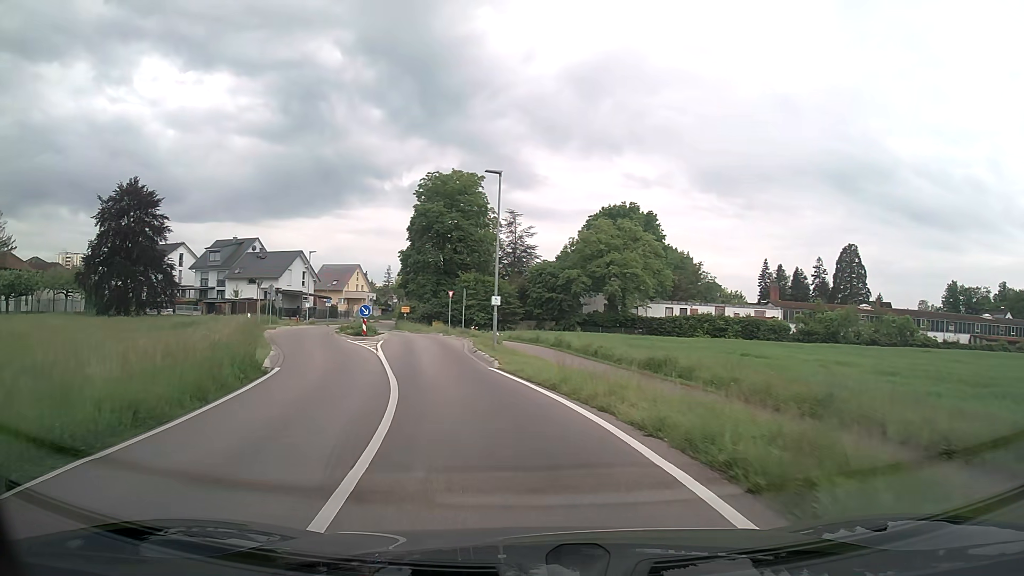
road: tertiary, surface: asphalt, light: Day
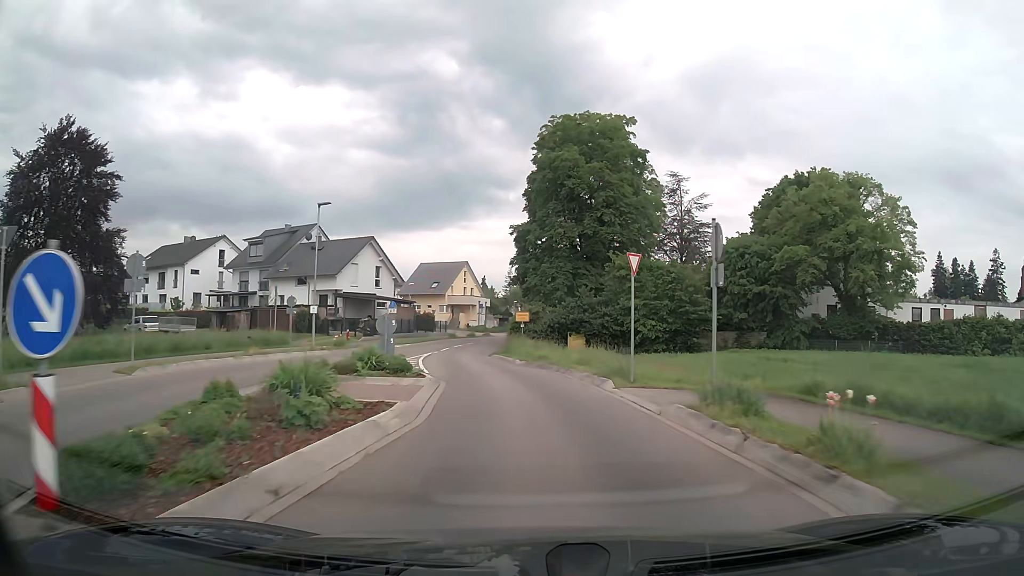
(-4.3, +30.0) m; -11°
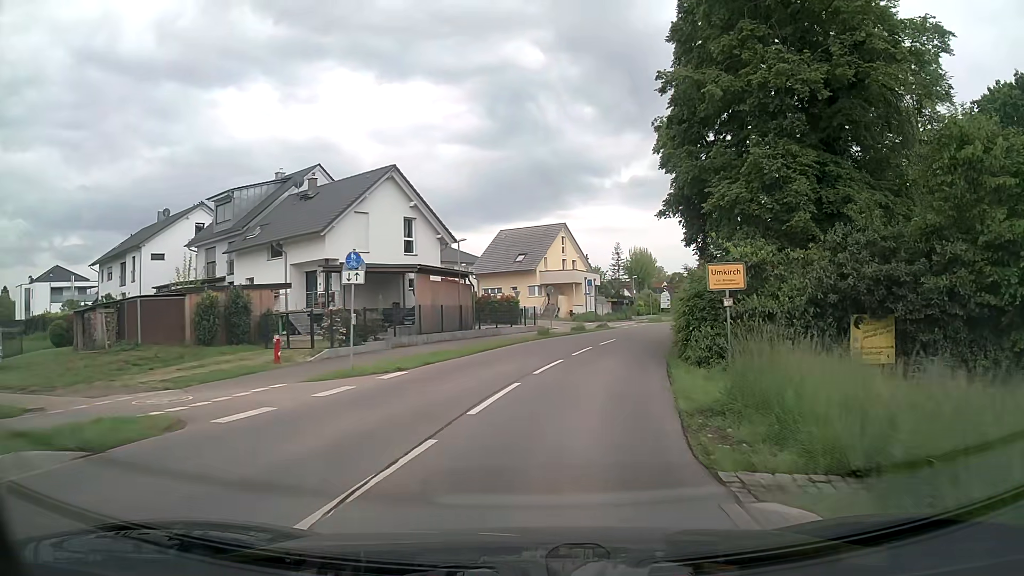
(-2.6, +30.2) m; -8°
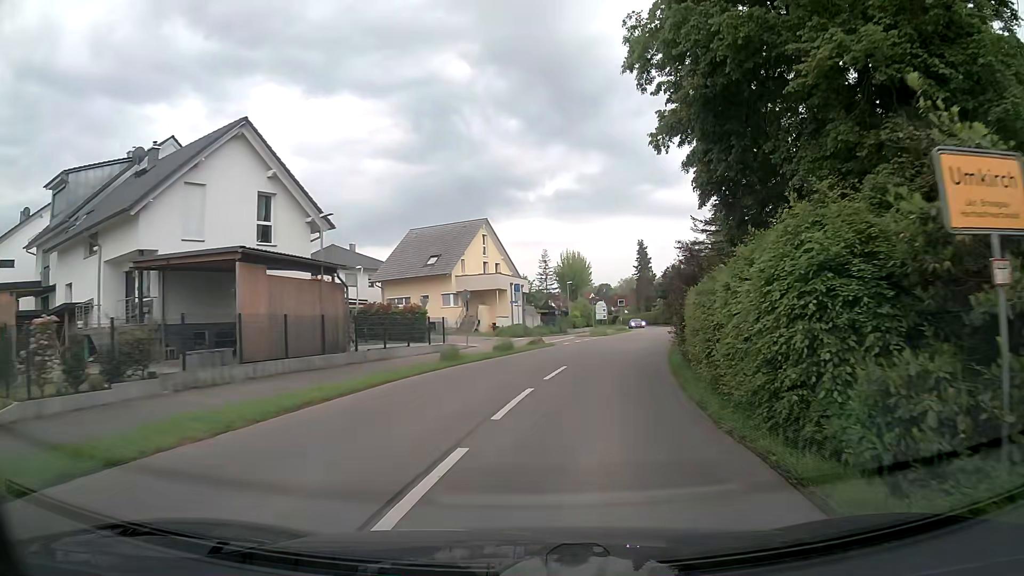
(+0.6, +12.3) m; +6°
(+1, +10) (+2, +20) (+4, +30) (+7, +39) (+9, +49) (+12, +59) (+14, +68) (+15, +78) (+16, +88) (+17, +98) m
